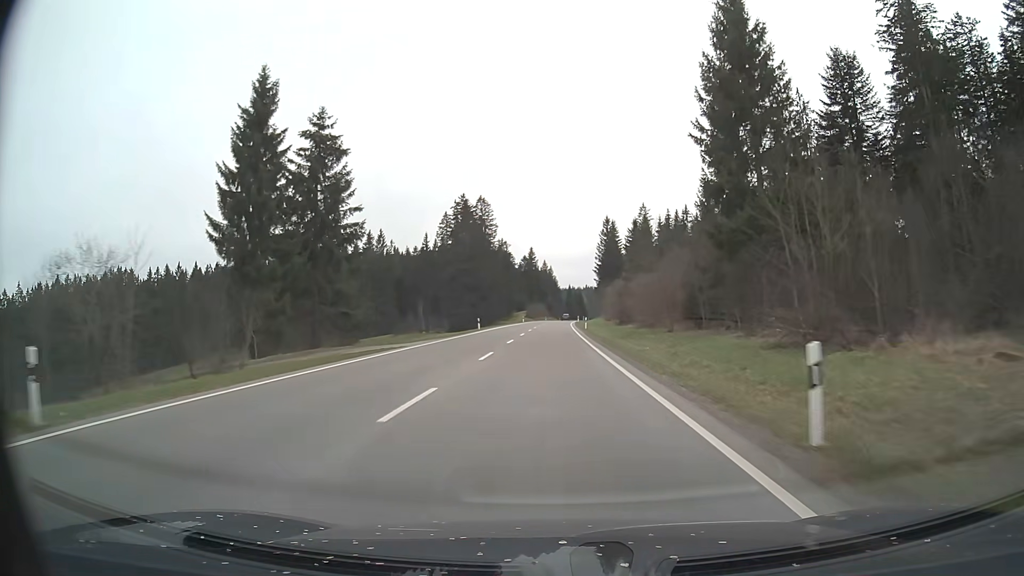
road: primary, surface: asphalt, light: Day
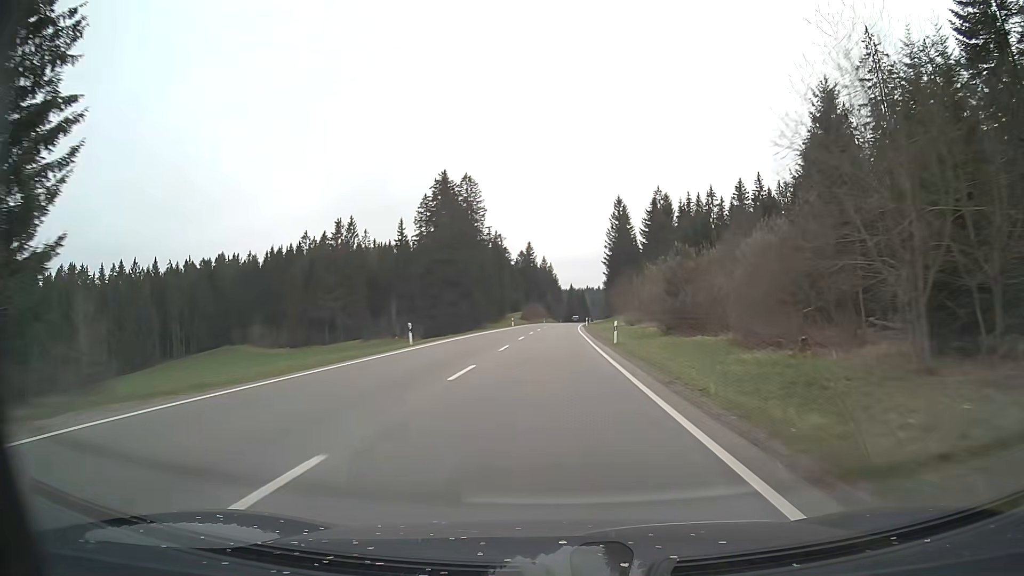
(0.0, +29.9) m; 0°
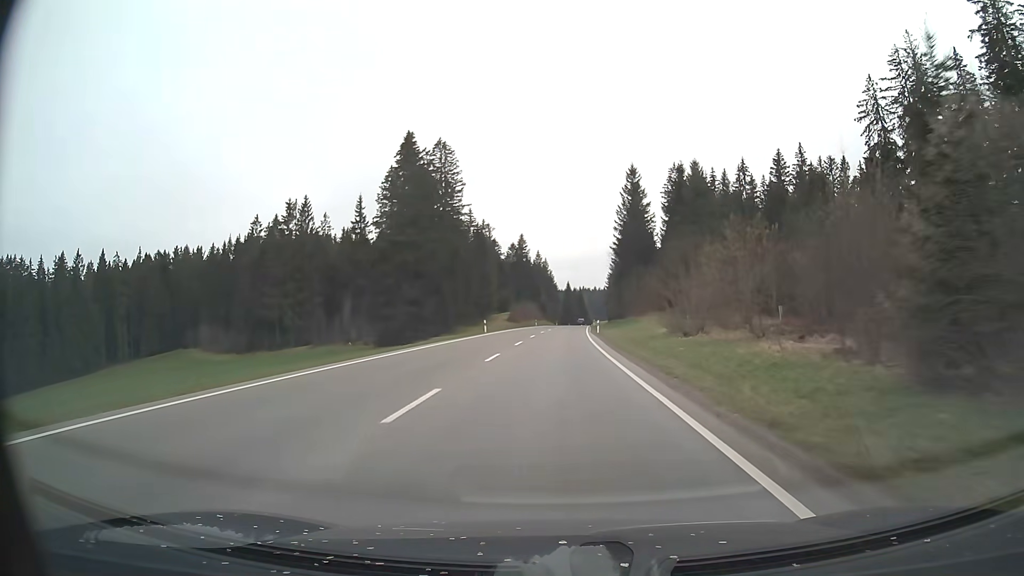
(+0.1, +29.9) m; 0°
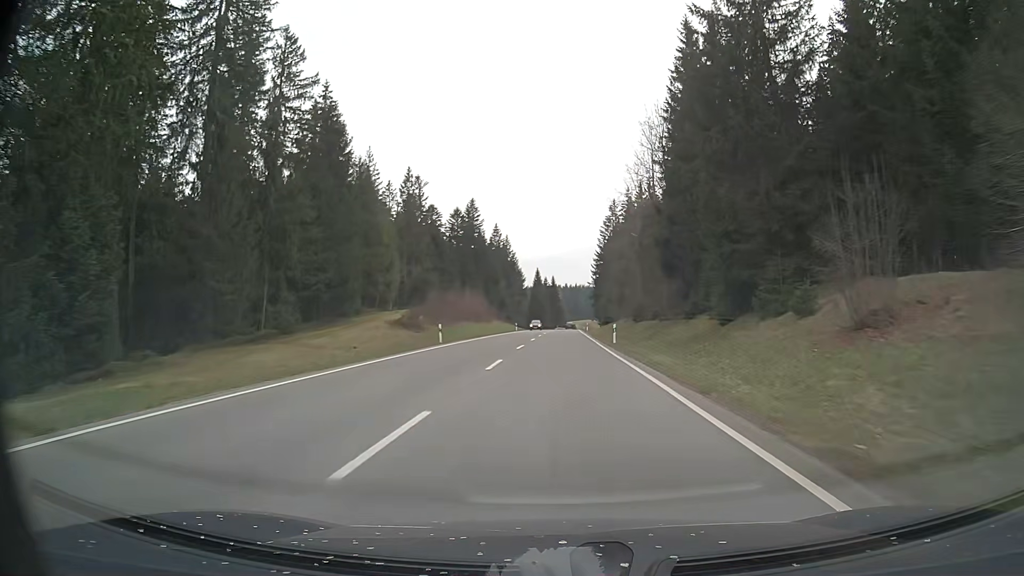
(+1.7, +74.9) m; +3°
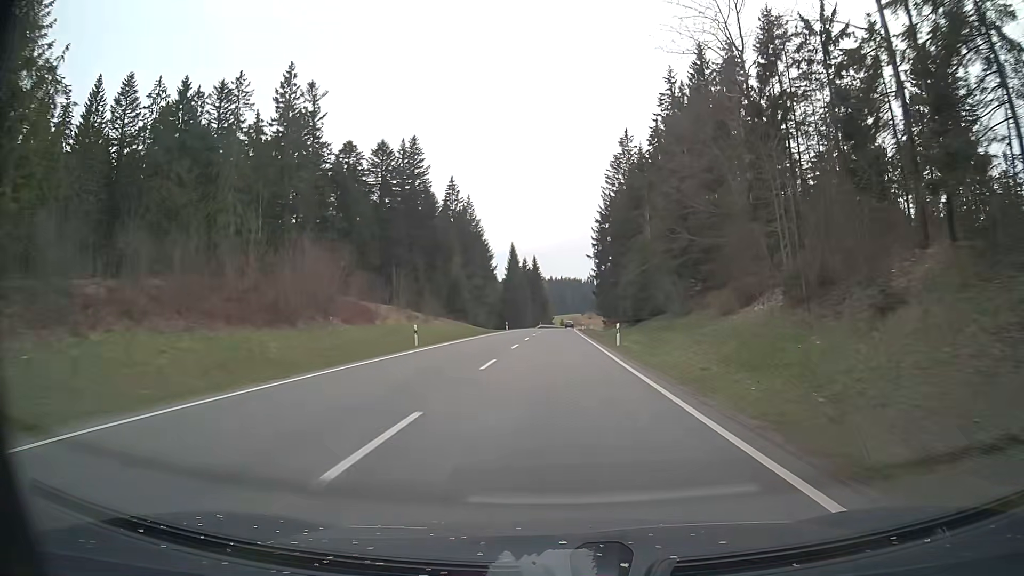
(+0.7, +60.1) m; +1°
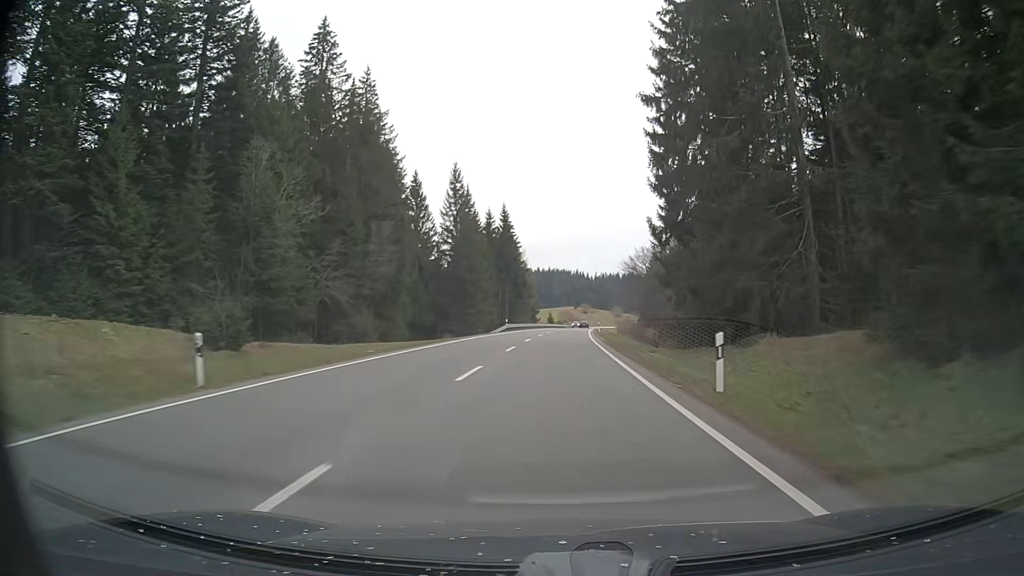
(+1.0, +75.4) m; +1°
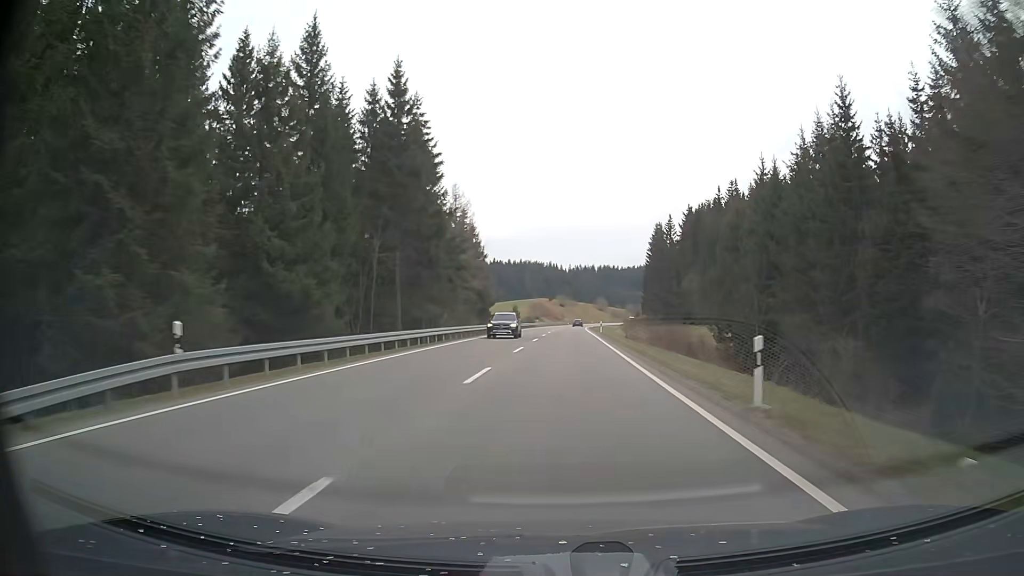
(+1.3, +60.3) m; +3°
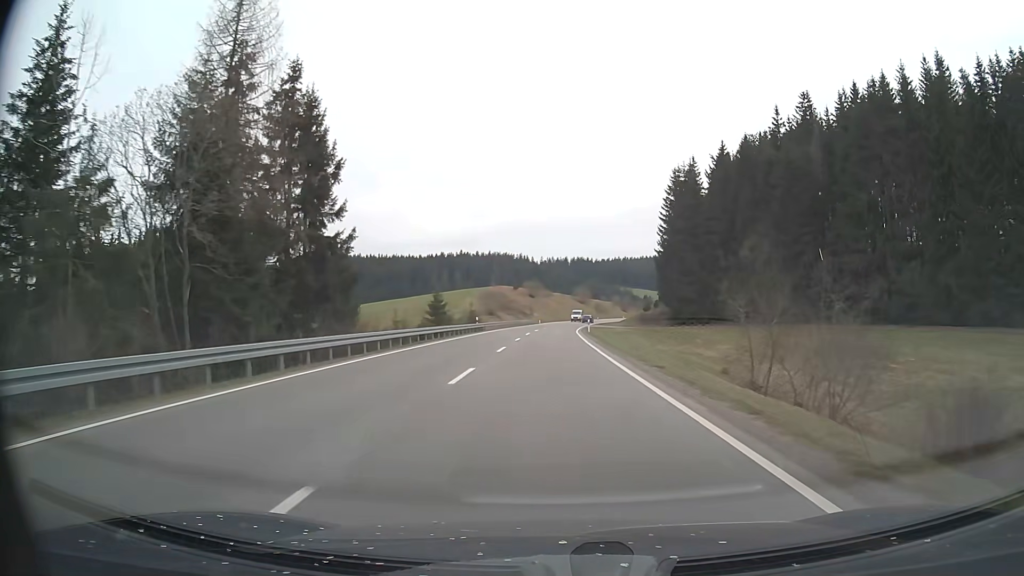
(+1.1, +60.2) m; +2°
(0, +10) (0, +20) (0, +30) (0, +40) (0, +50) (+1, +60) (+1, +70) (+2, +80) (+2, +90) (+3, +100) m
